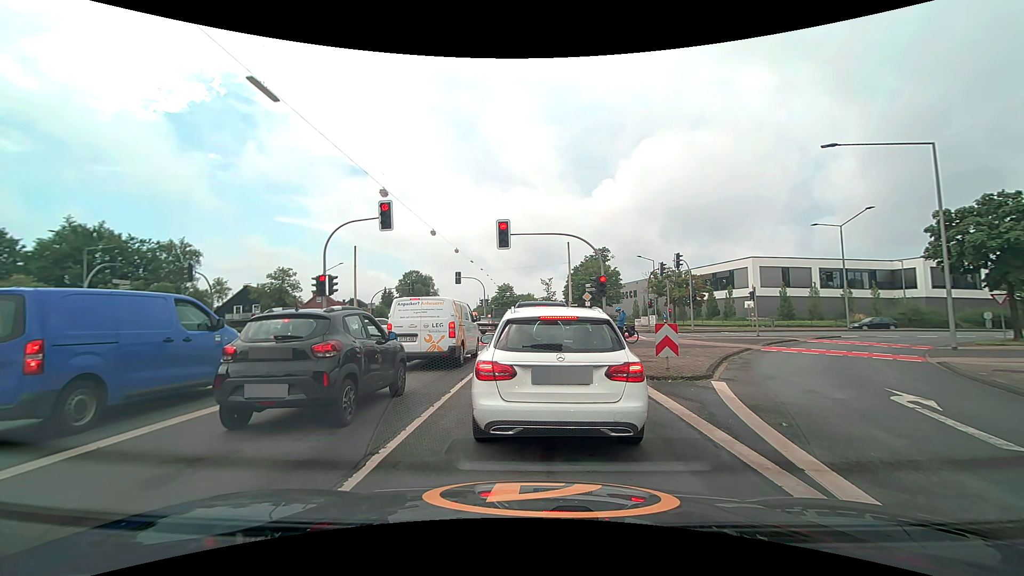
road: secondary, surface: asphalt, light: Day
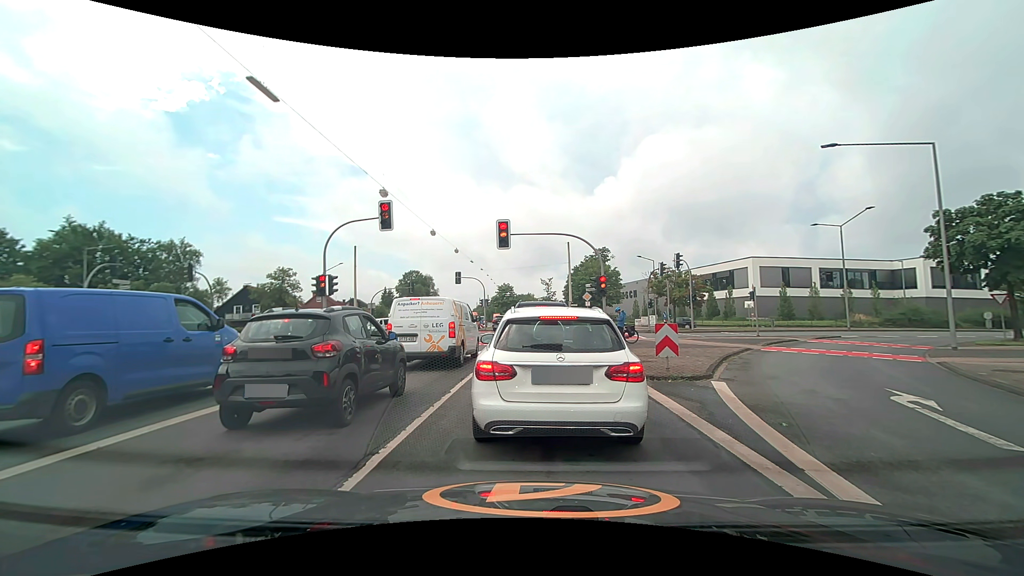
(0.0, 0.0) m; 0°
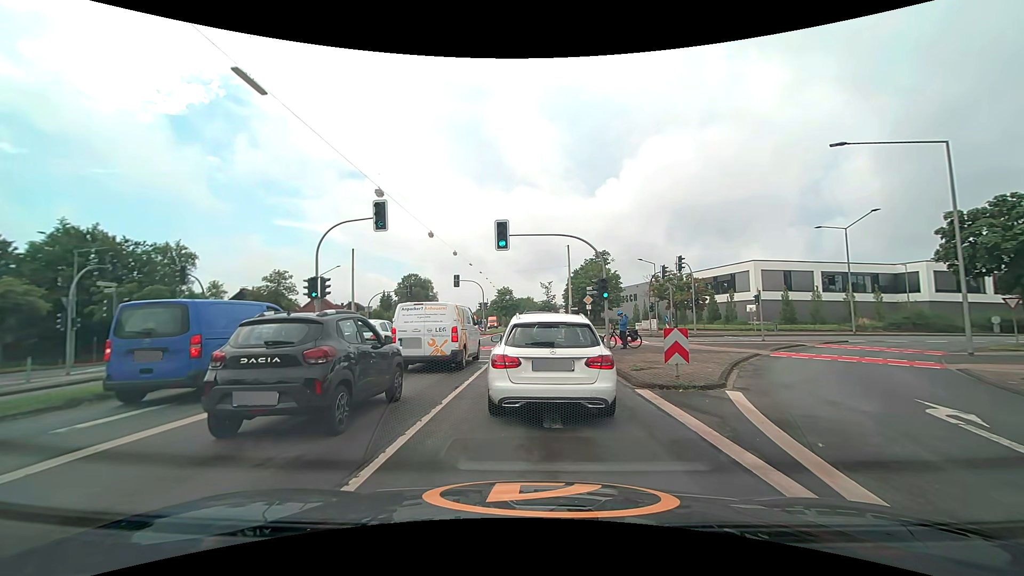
(0.0, +0.8) m; -1°
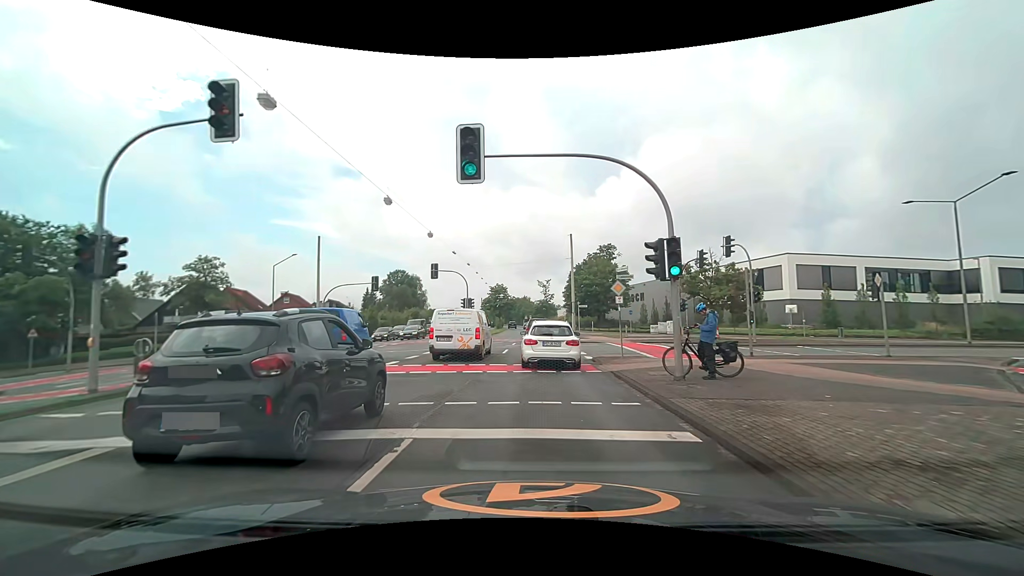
(0.0, +11.5) m; 0°
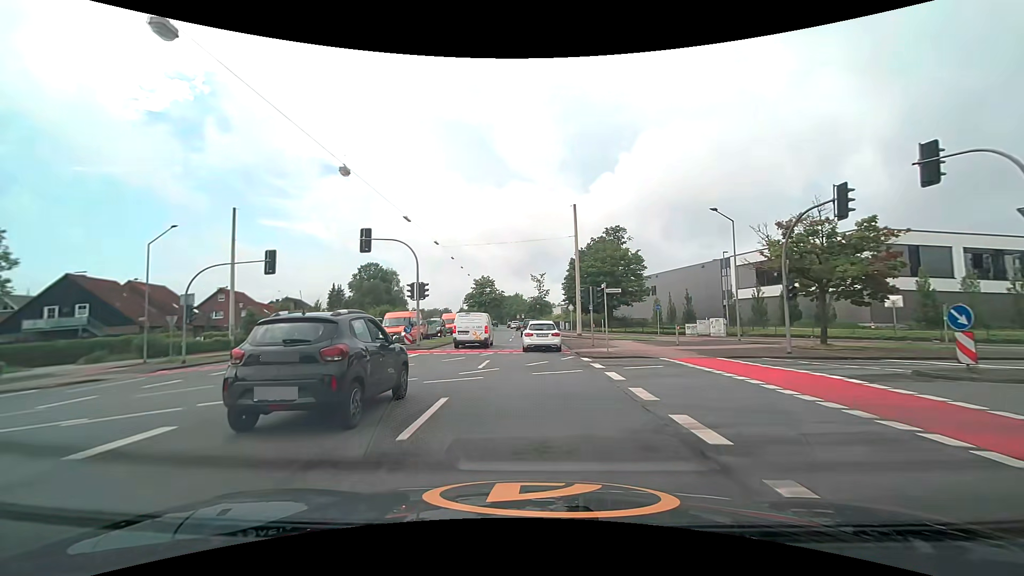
(+0.2, +17.0) m; +1°
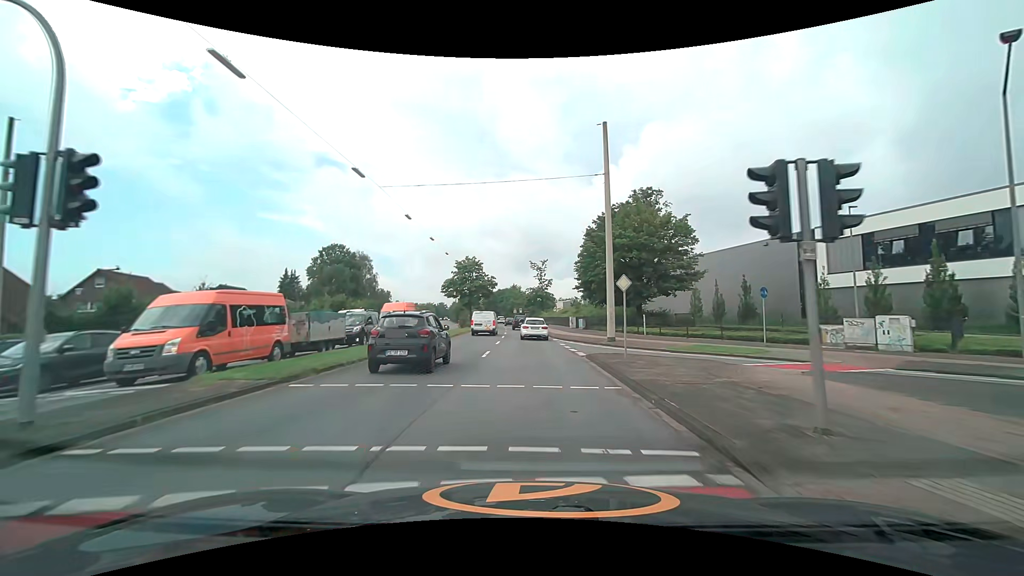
(-0.1, +21.0) m; 0°
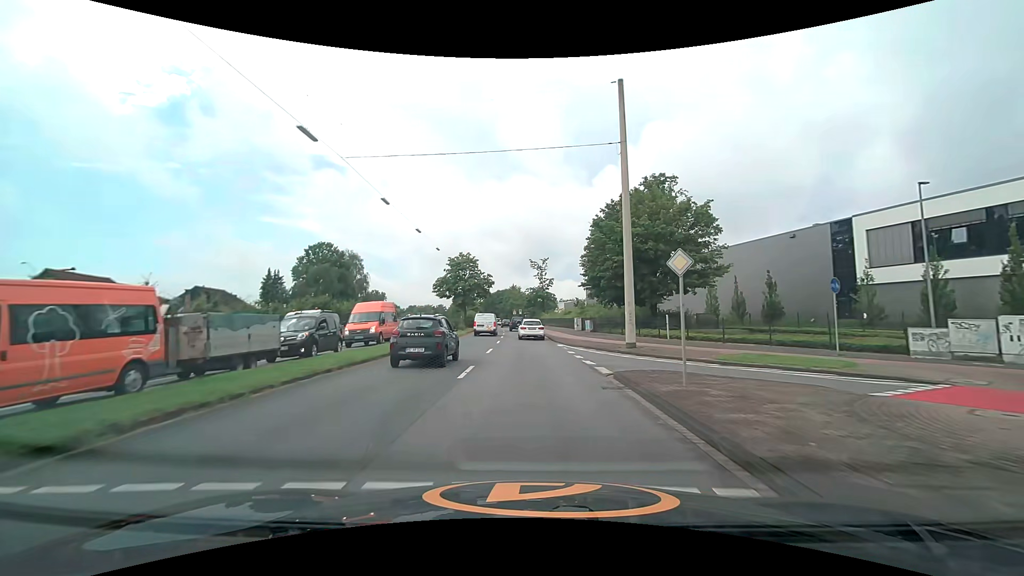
(0.0, +5.8) m; 0°
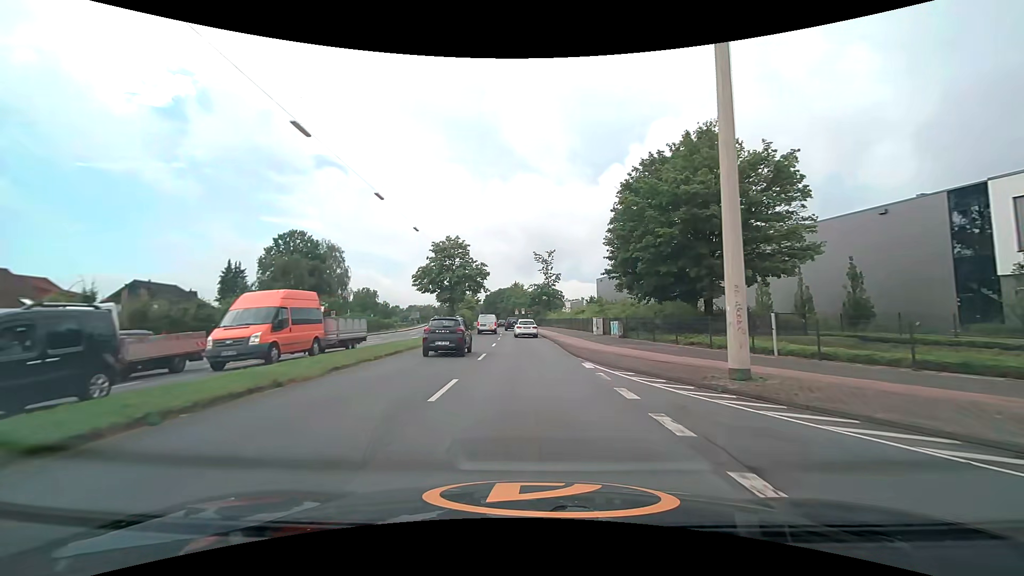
(-0.1, +12.2) m; -1°
(0, +10) (0, +20) (-1, +30) (-1, +40) (-2, +50) (-2, +60) (-3, +70) (-4, +80) (-5, +90) (-6, +100) m
